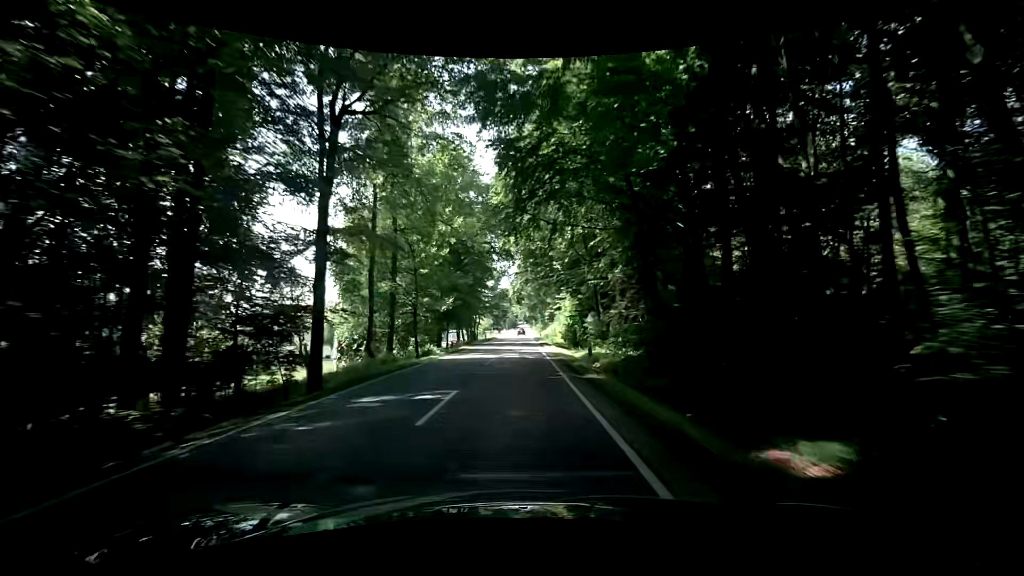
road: secondary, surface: asphalt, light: Day
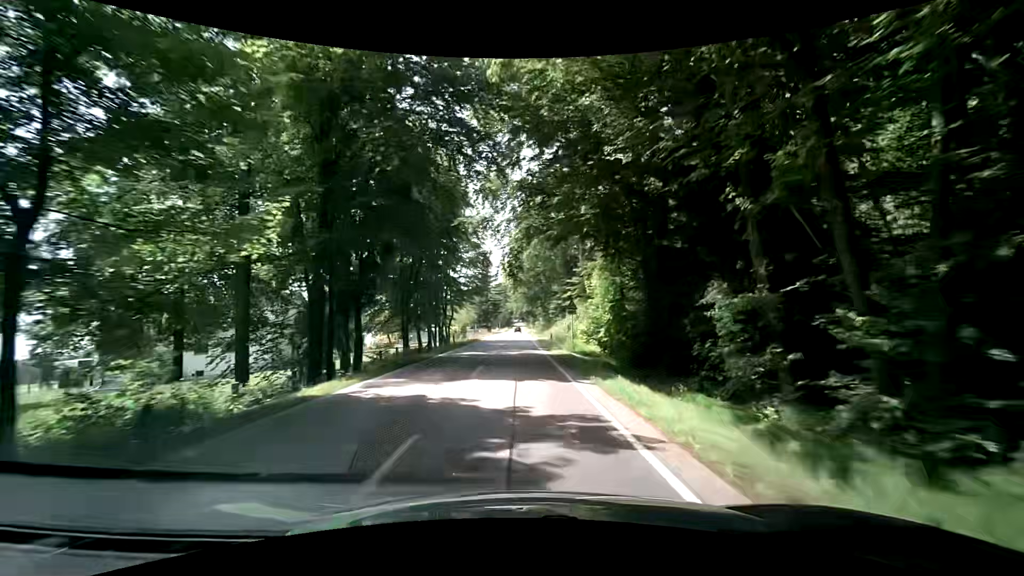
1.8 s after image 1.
(-0.1, +28.6) m; 0°
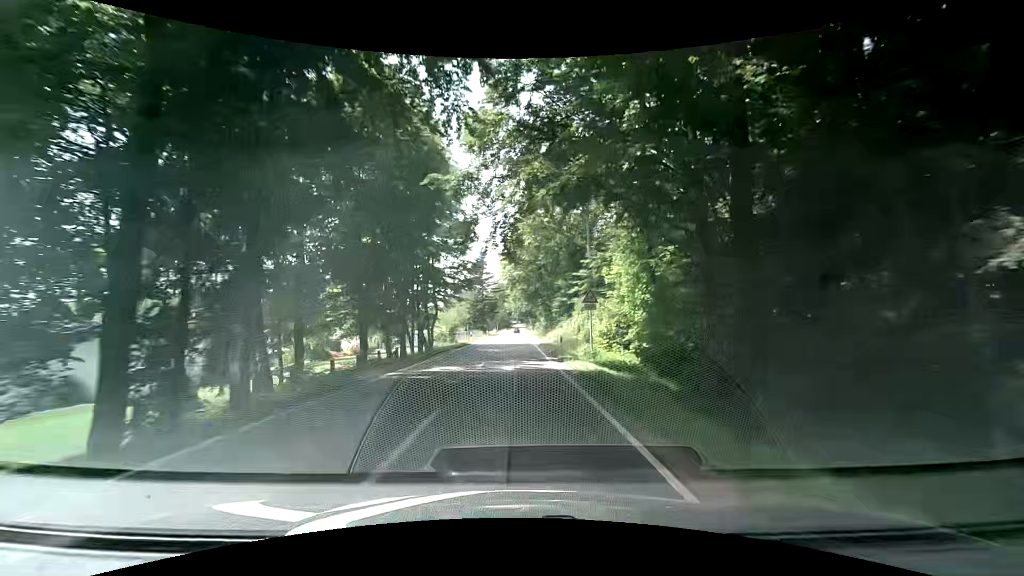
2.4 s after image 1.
(0.0, +9.7) m; -1°
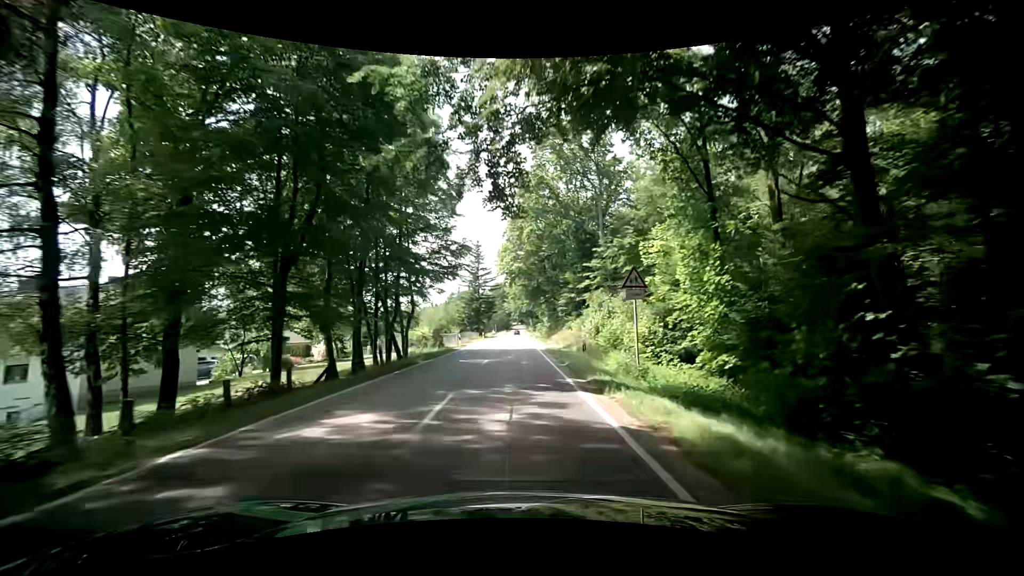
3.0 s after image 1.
(0.0, +9.8) m; +1°
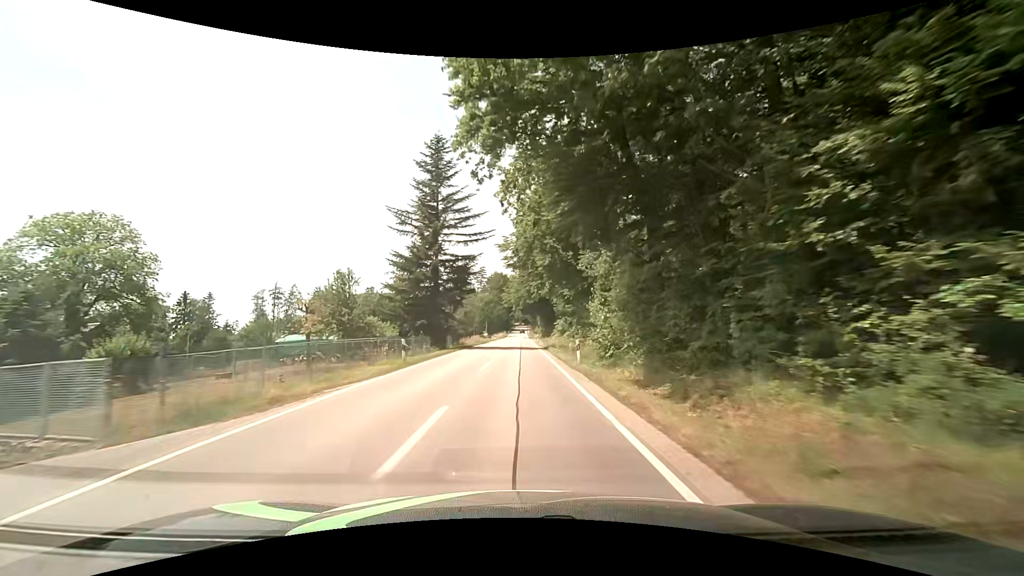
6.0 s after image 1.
(+0.2, +49.7) m; 0°
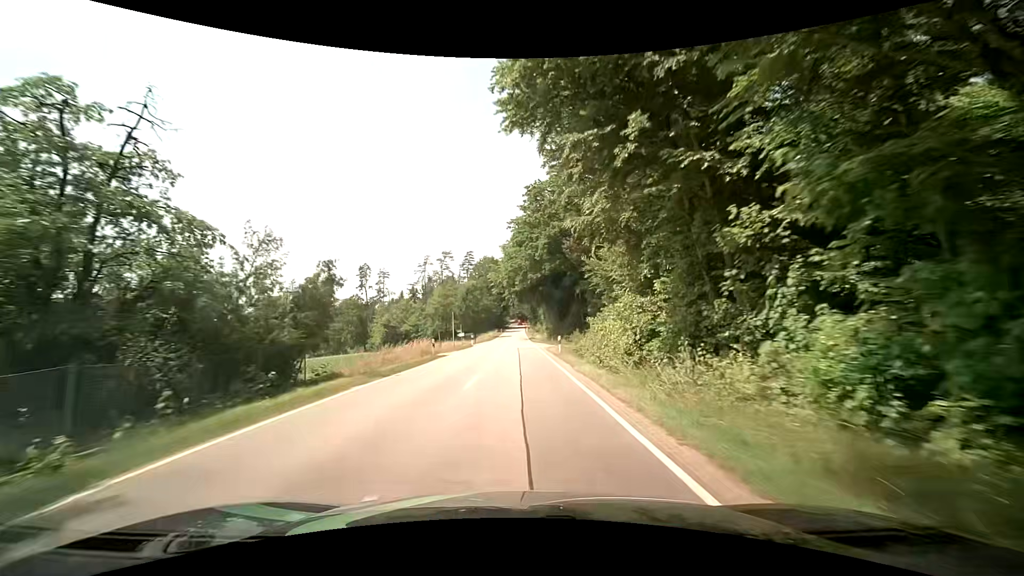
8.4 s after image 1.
(0.0, +40.6) m; 0°
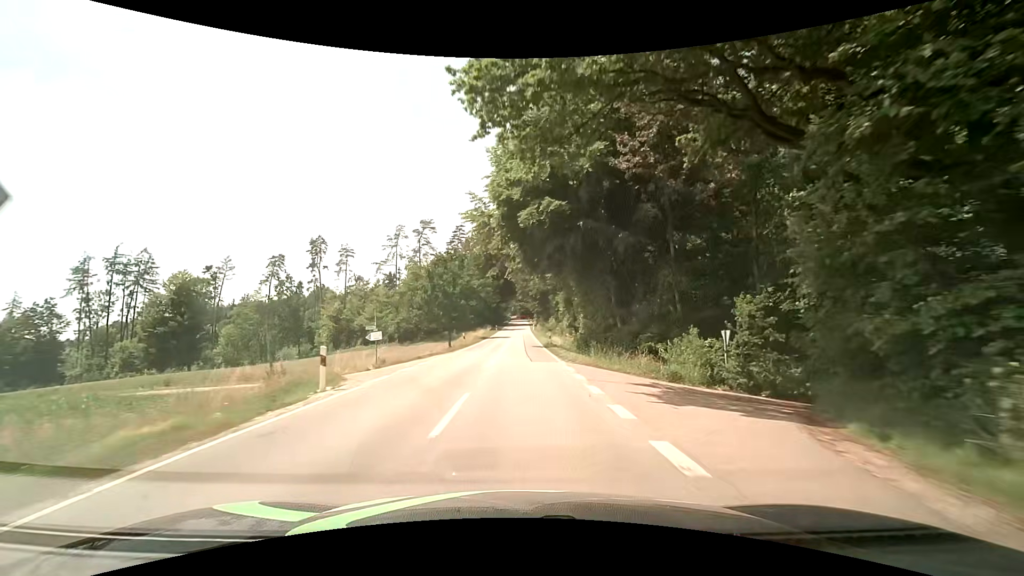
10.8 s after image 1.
(-0.2, +41.4) m; 0°
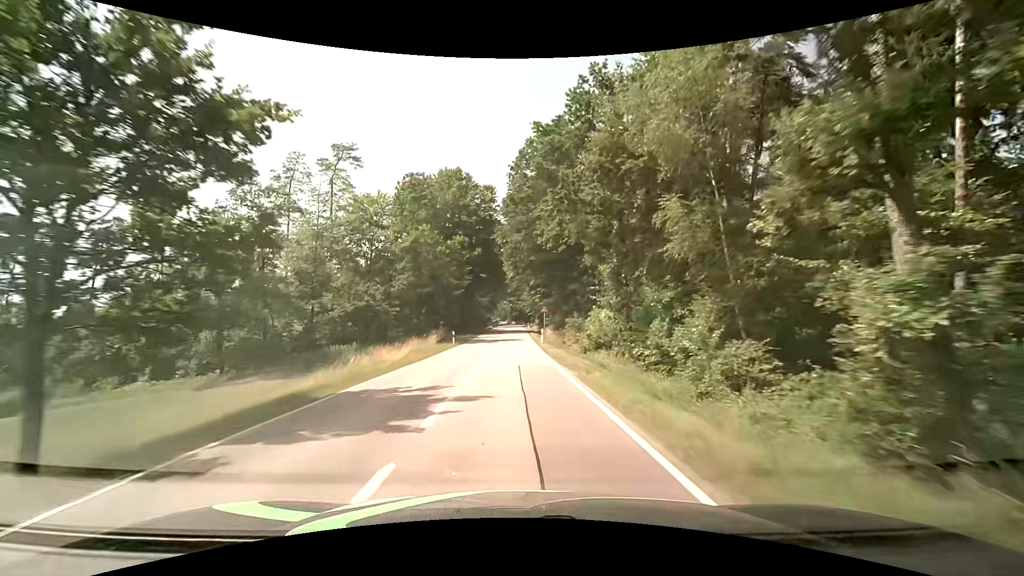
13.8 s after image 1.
(+0.2, +53.1) m; +1°
(0, +10) (0, +20) (0, +30) (-1, +40) (-1, +50) (-1, +60) (-1, +70) (-1, +80) (-1, +90) (-1, +100) m
